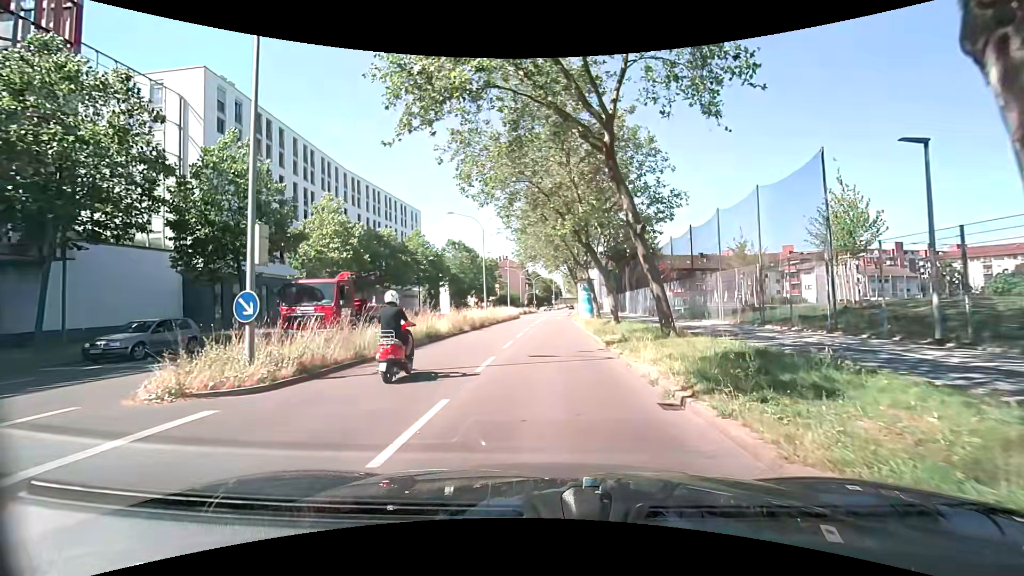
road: secondary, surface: asphalt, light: Day
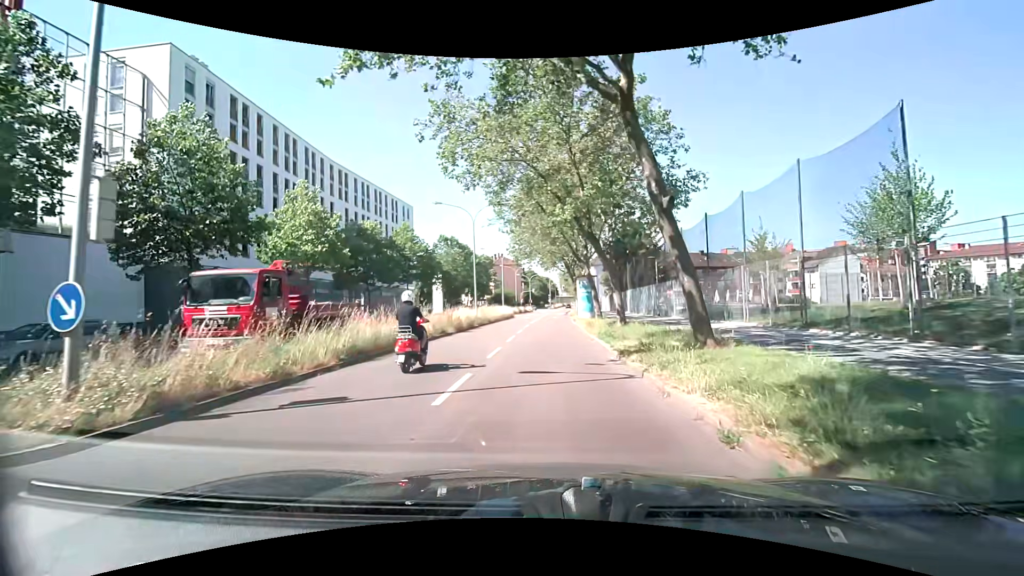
(0.0, +3.7) m; 0°
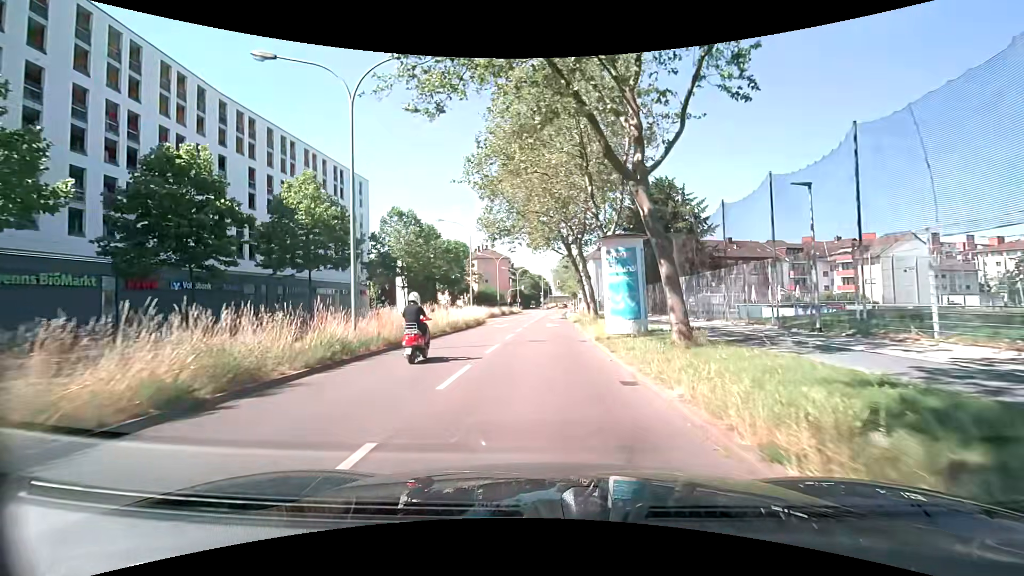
(+0.3, +23.9) m; +1°
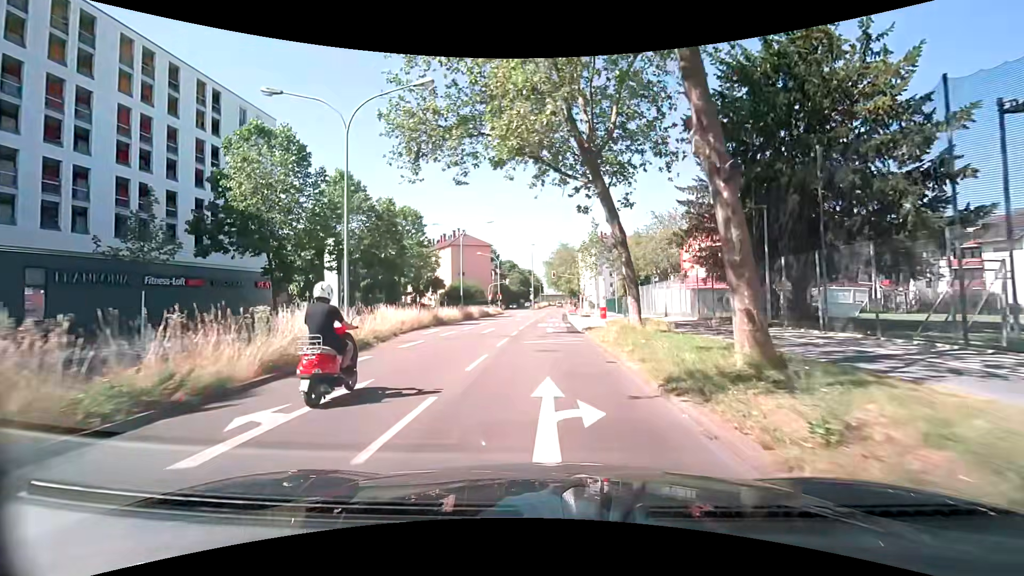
(+0.1, +28.5) m; 0°
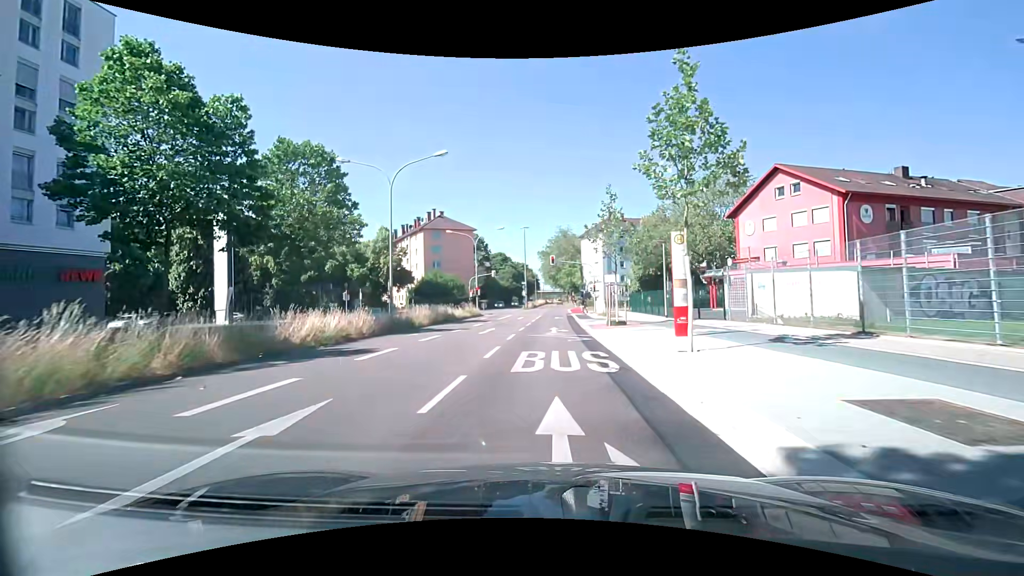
(+0.3, +22.1) m; +1°
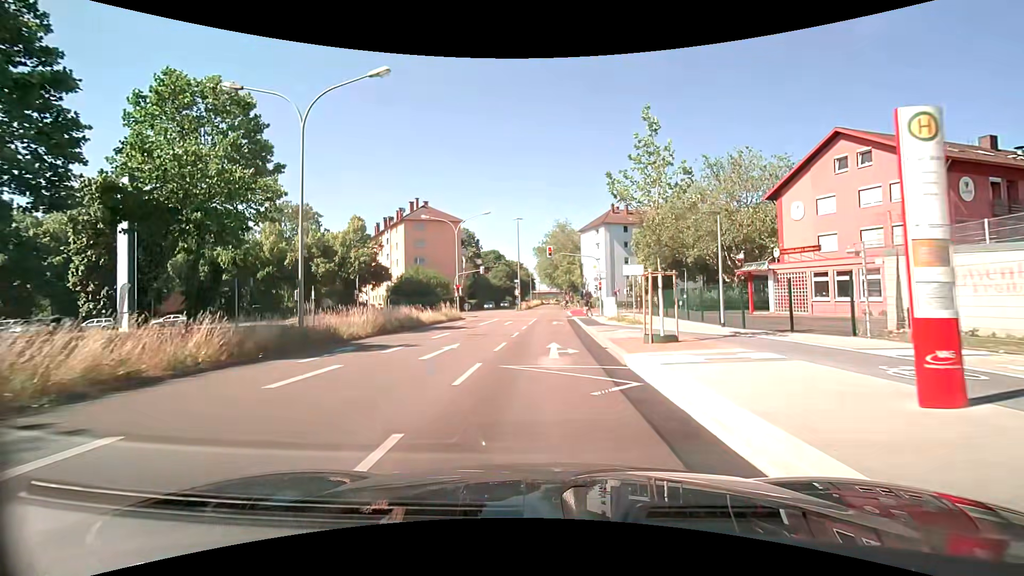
(0.0, +9.9) m; 0°
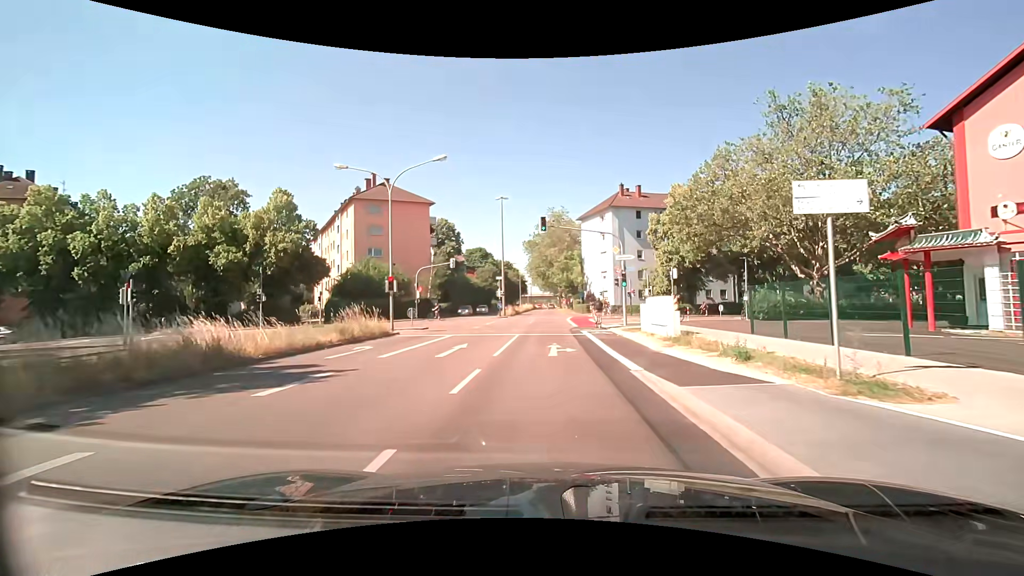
(+0.1, +18.4) m; 0°
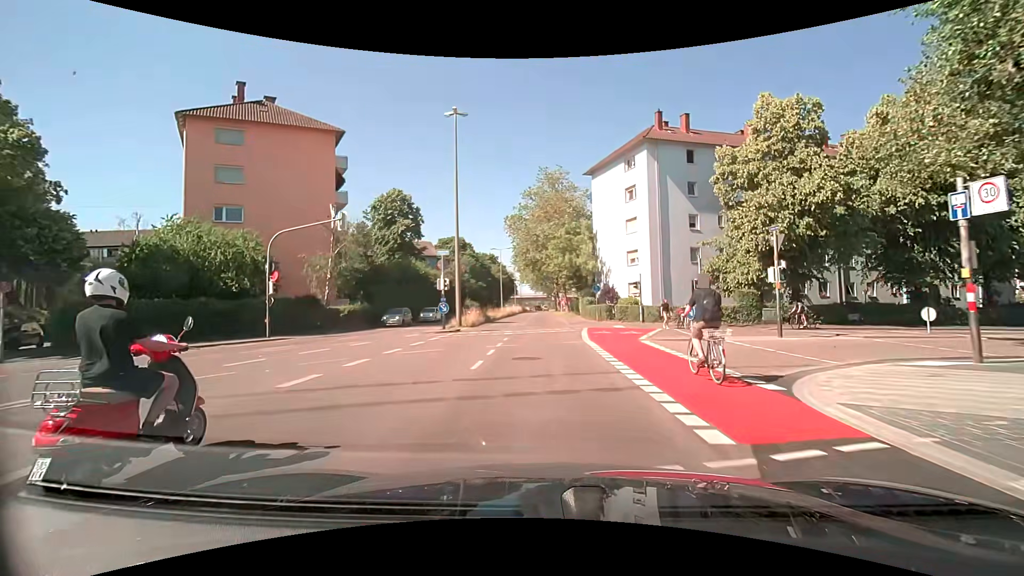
(+0.4, +28.2) m; +1°
(0, +10) (0, +20) (0, +30) (0, +40) (0, +50) (0, +60) (0, +70) (0, +80) (0, +90) (0, +100) m
